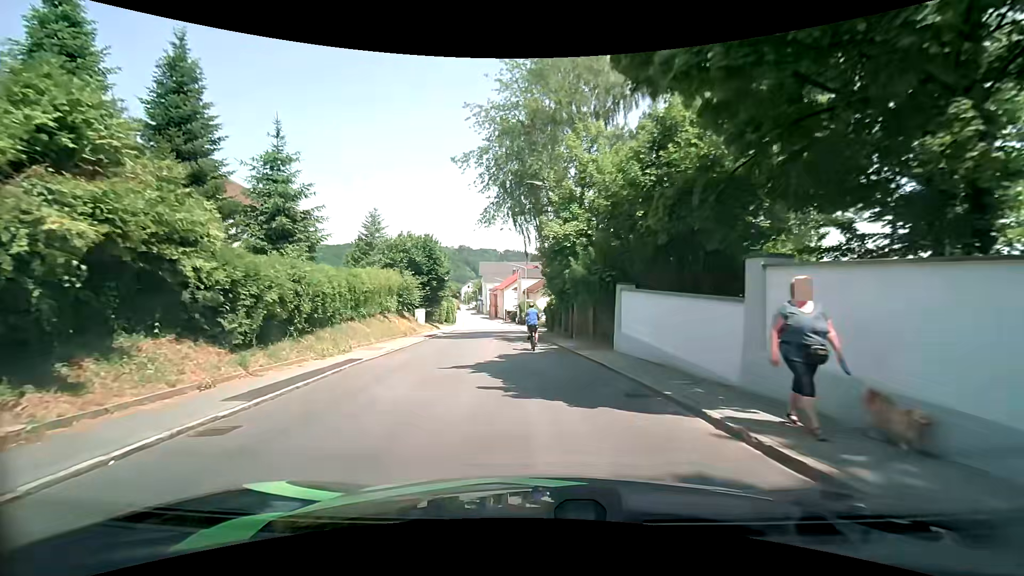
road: tertiary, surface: asphalt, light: Day
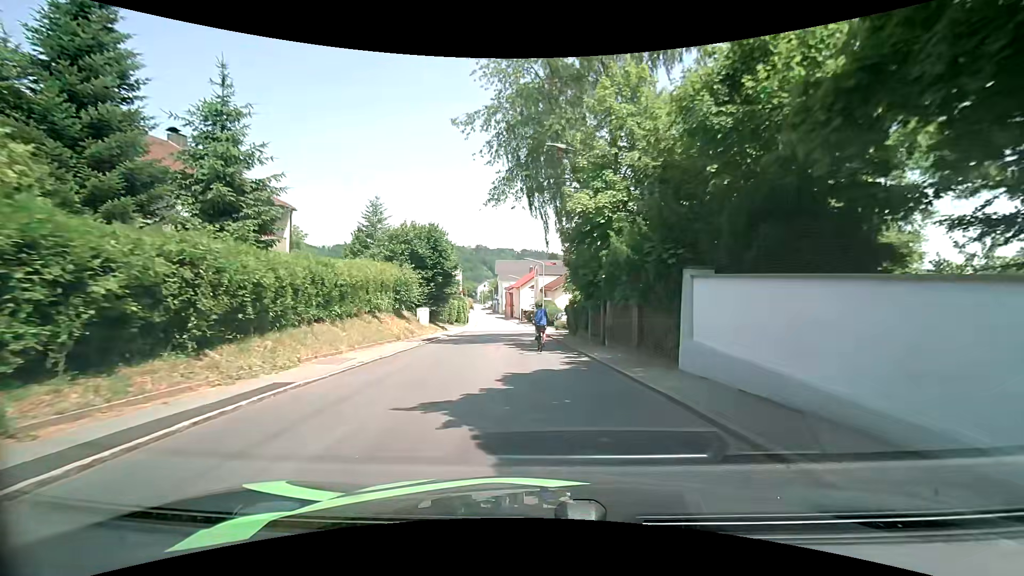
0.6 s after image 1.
(-0.2, +5.5) m; -3°
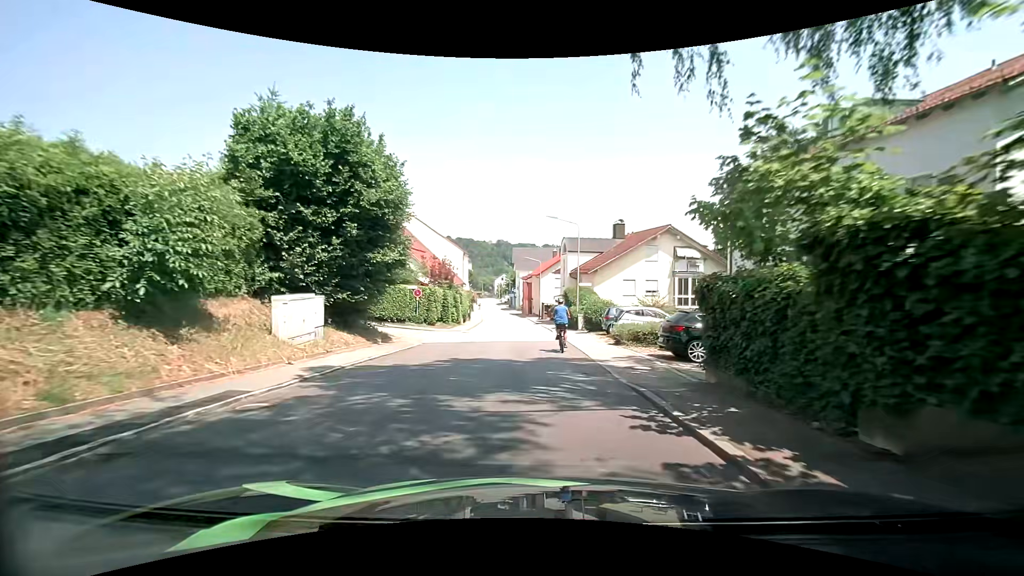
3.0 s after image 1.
(-0.7, +22.5) m; -3°
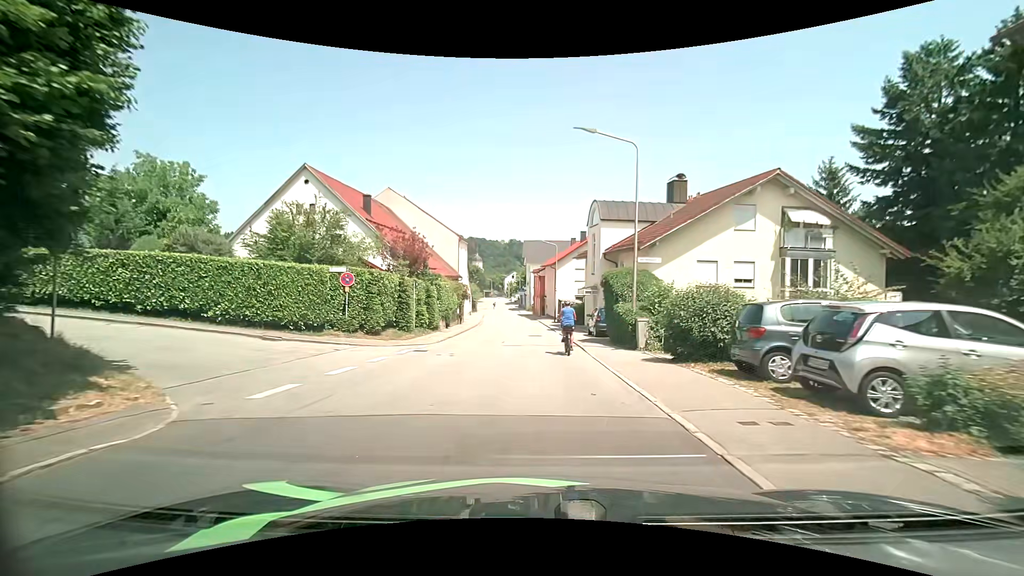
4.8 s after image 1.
(-0.1, +16.2) m; -1°
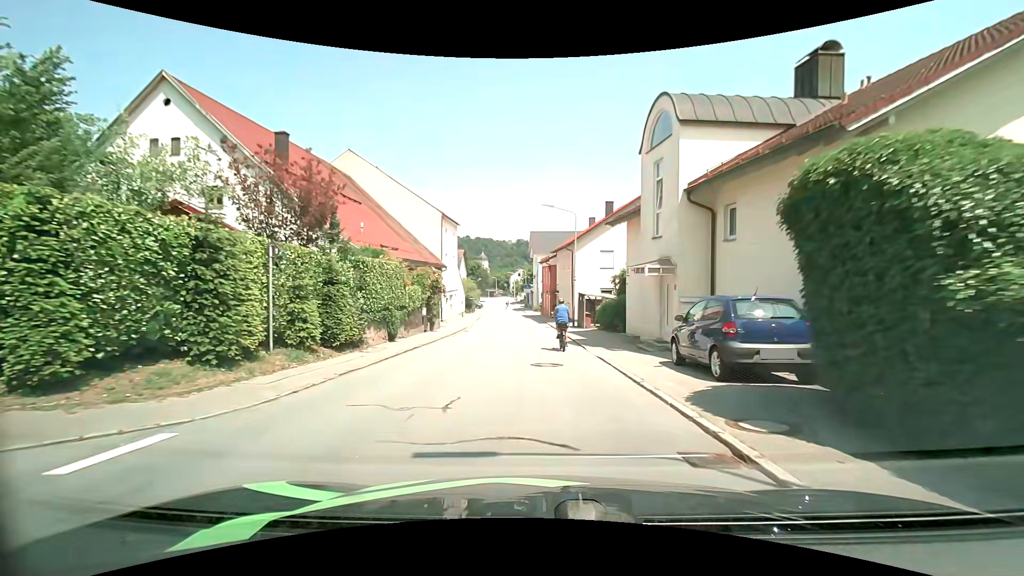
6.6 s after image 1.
(-0.1, +15.6) m; -1°
(0, +10) (0, +20) (-1, +30) (-1, +40) (-2, +50) (-2, +60) (-3, +70) (-4, +80) (-5, +90) (-5, +100) m
